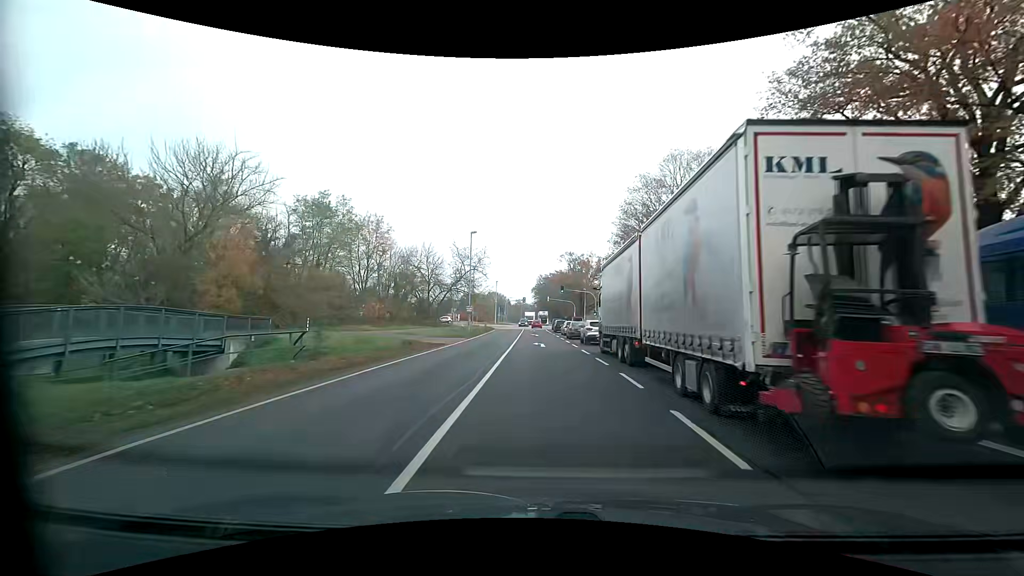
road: primary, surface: asphalt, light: Day
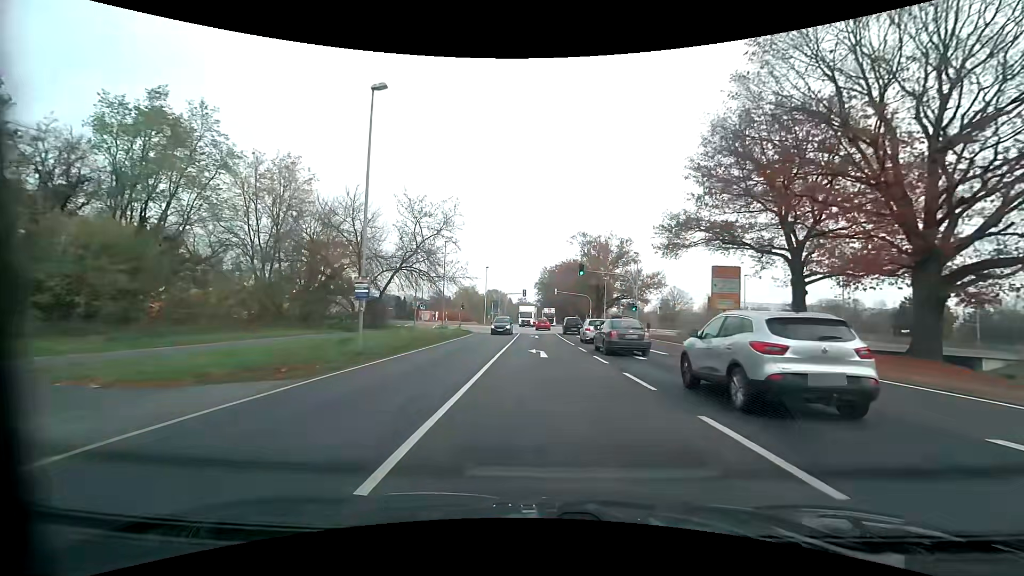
(0.0, +30.5) m; 0°
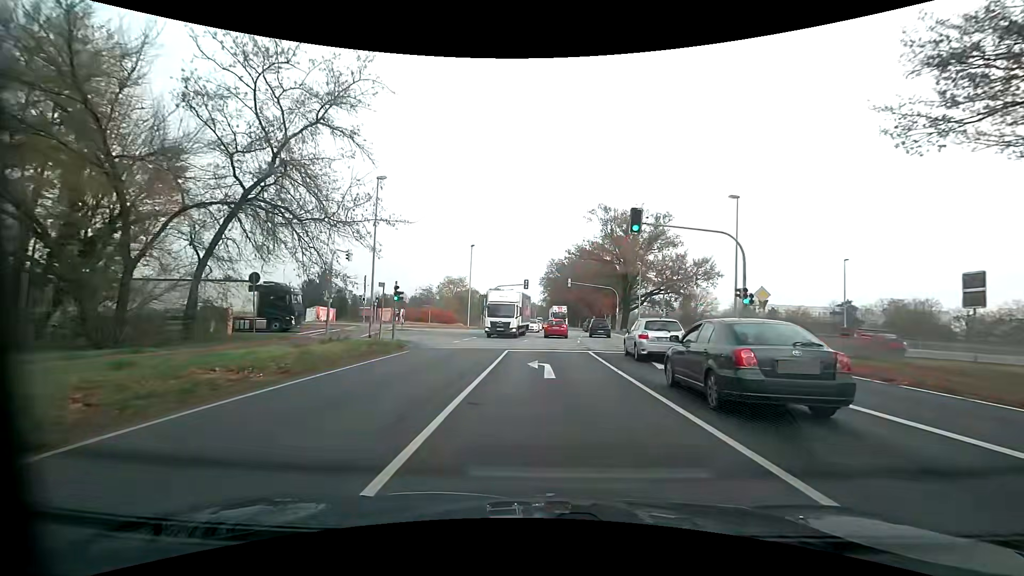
(-0.2, +26.1) m; -1°
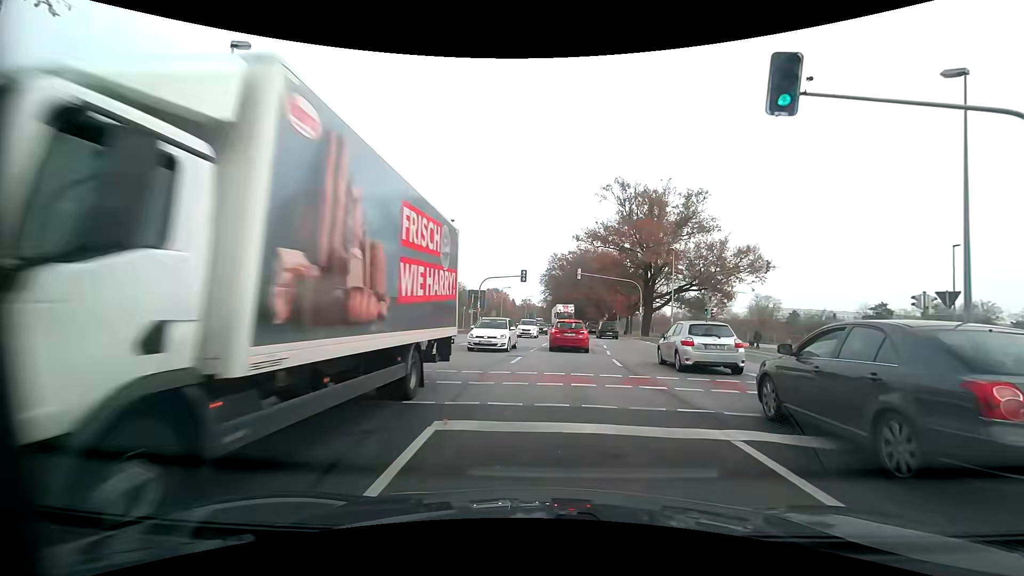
(0.0, +15.3) m; +1°
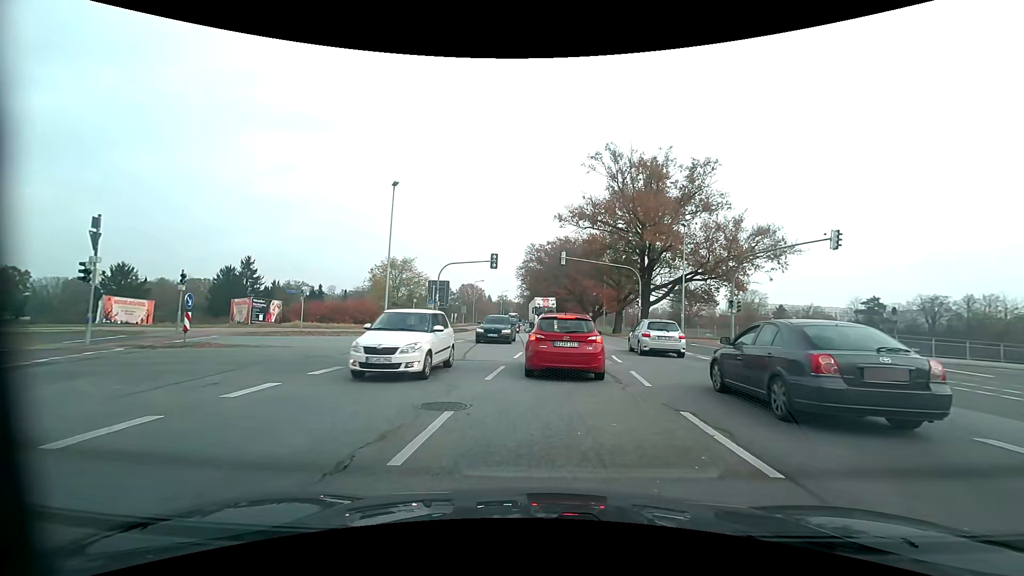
(+0.1, +11.0) m; +2°
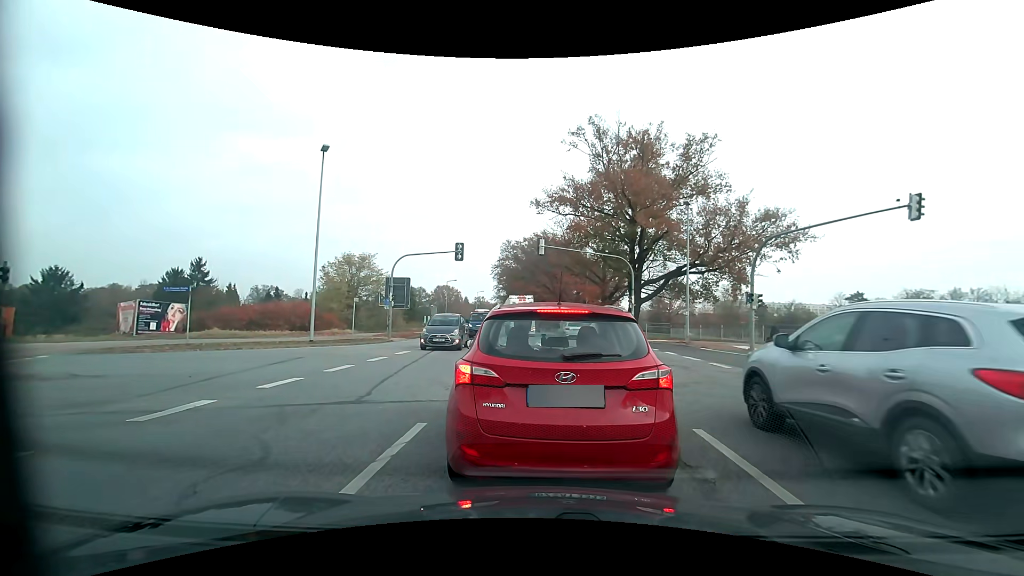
(+0.2, +6.7) m; +3°
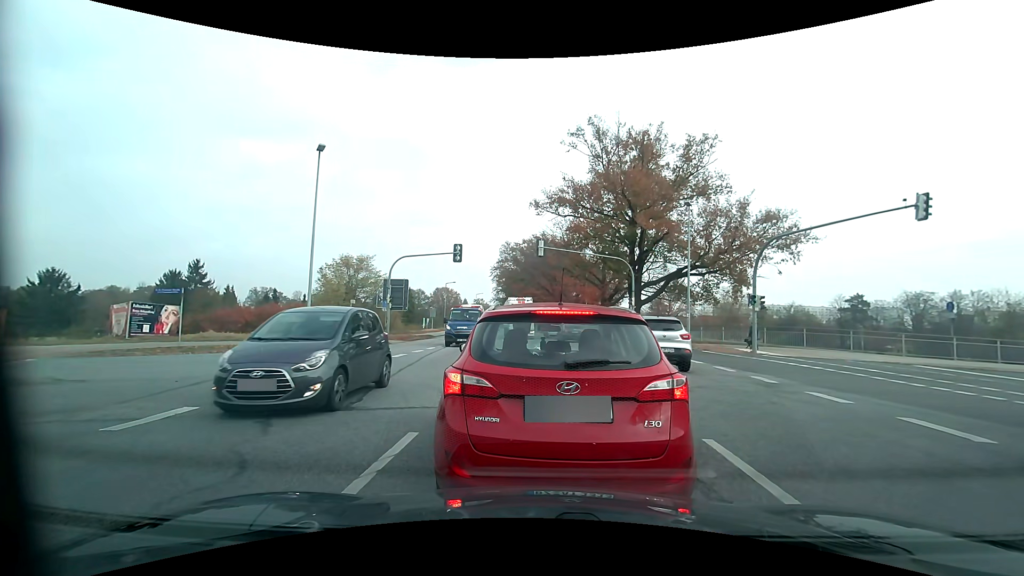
(0.0, +0.4) m; 0°
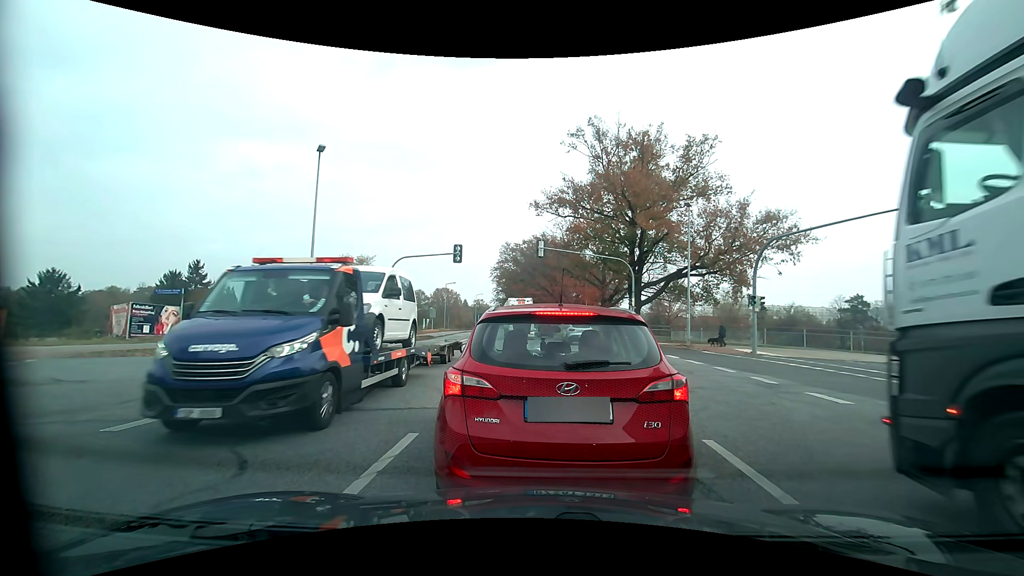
(0.0, +0.1) m; 0°
